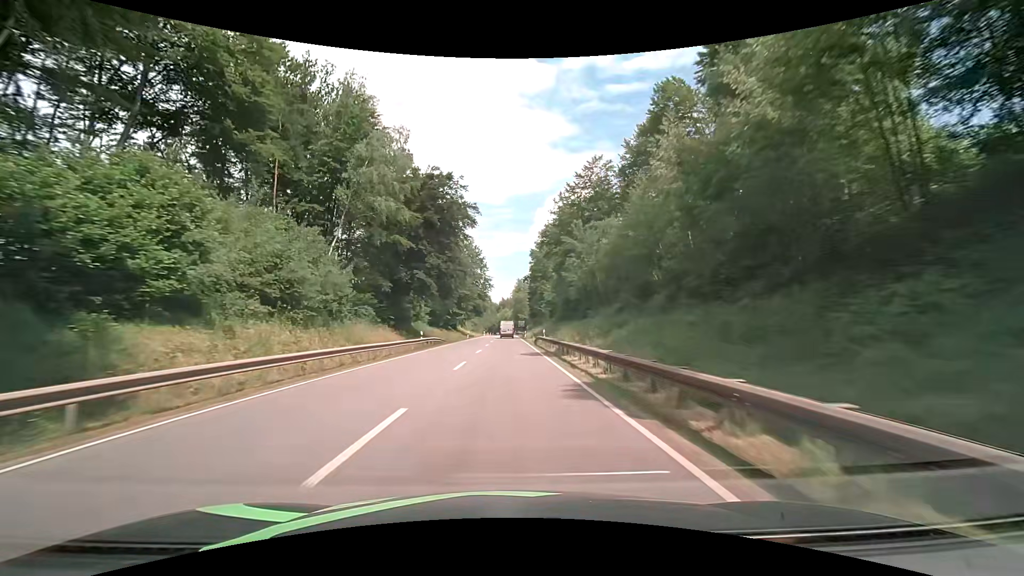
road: primary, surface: asphalt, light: Day
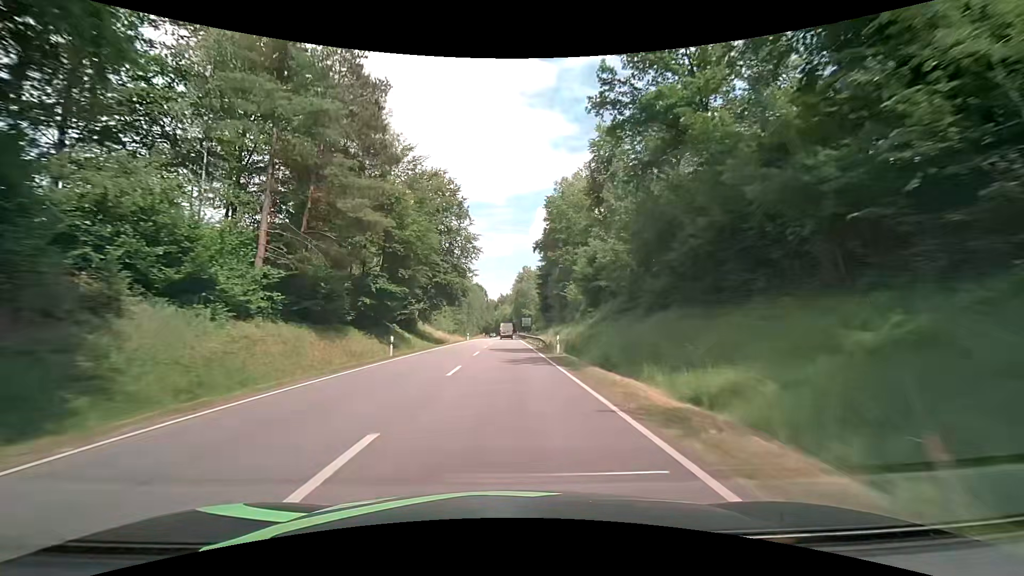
(+0.1, +49.9) m; 0°
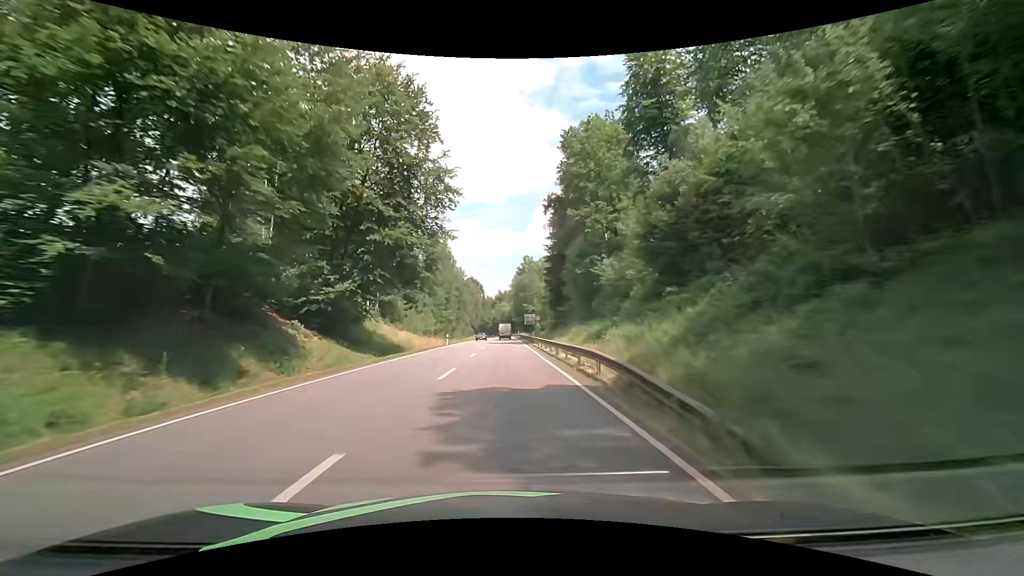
(0.0, +25.0) m; 0°
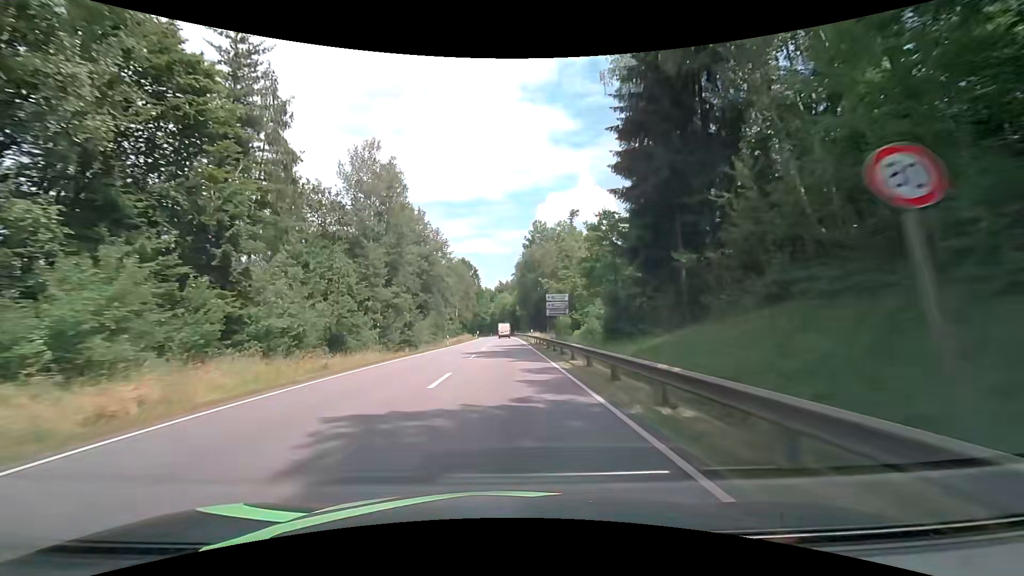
(-0.2, +50.1) m; 0°
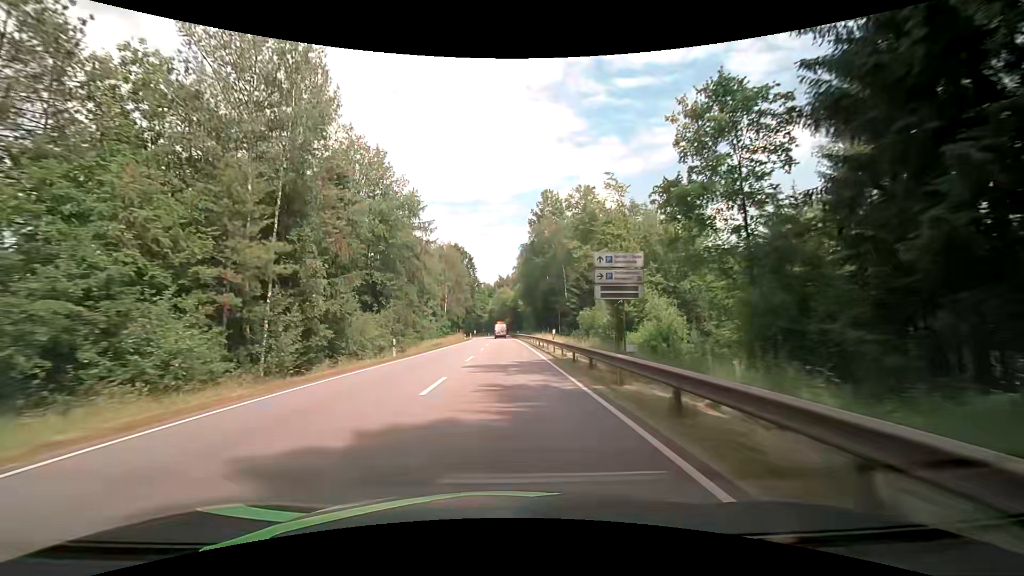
(-0.2, +25.1) m; 0°
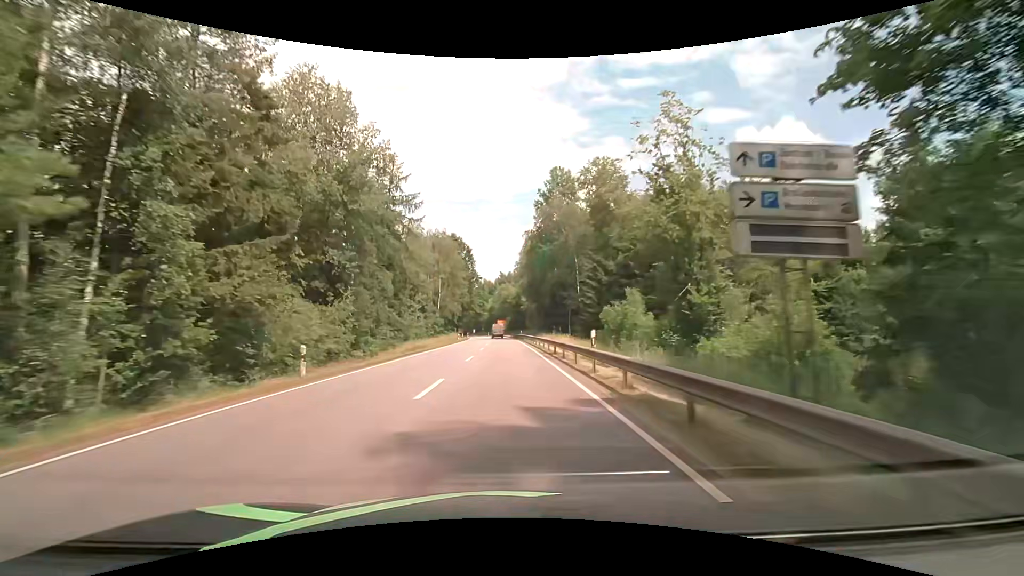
(0.0, +12.6) m; 0°
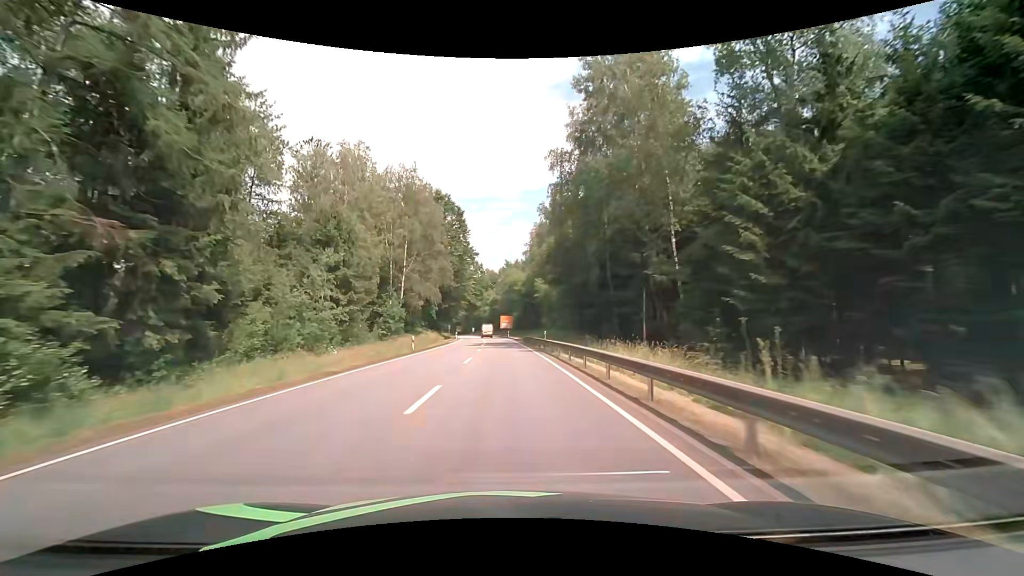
(-0.2, +37.7) m; -1°
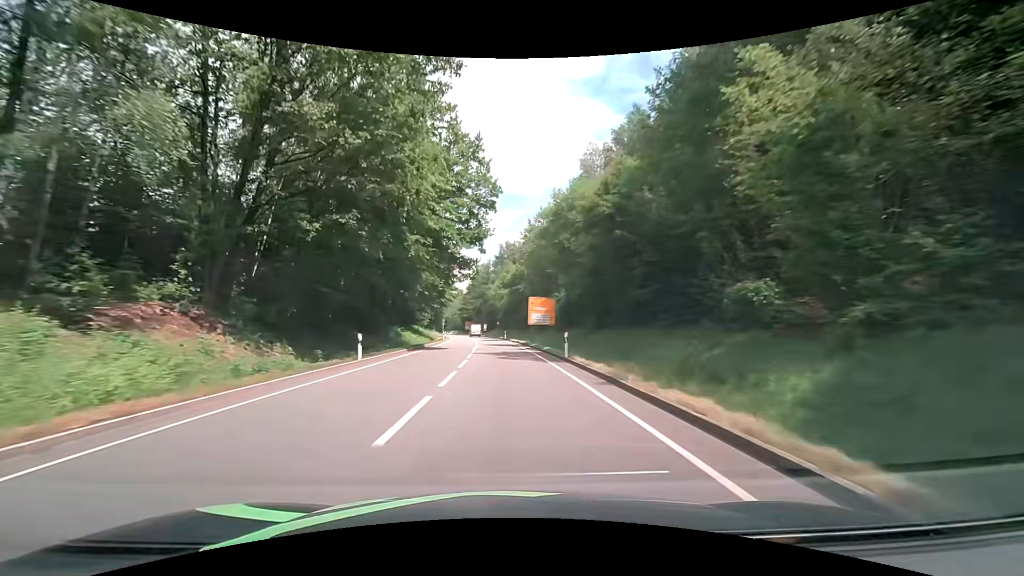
(-0.8, +62.8) m; -2°
(0, +10) (0, +20) (-1, +30) (-1, +40) (-2, +50) (-3, +60) (-3, +70) (-4, +80) (-5, +90) (-6, +100) m
